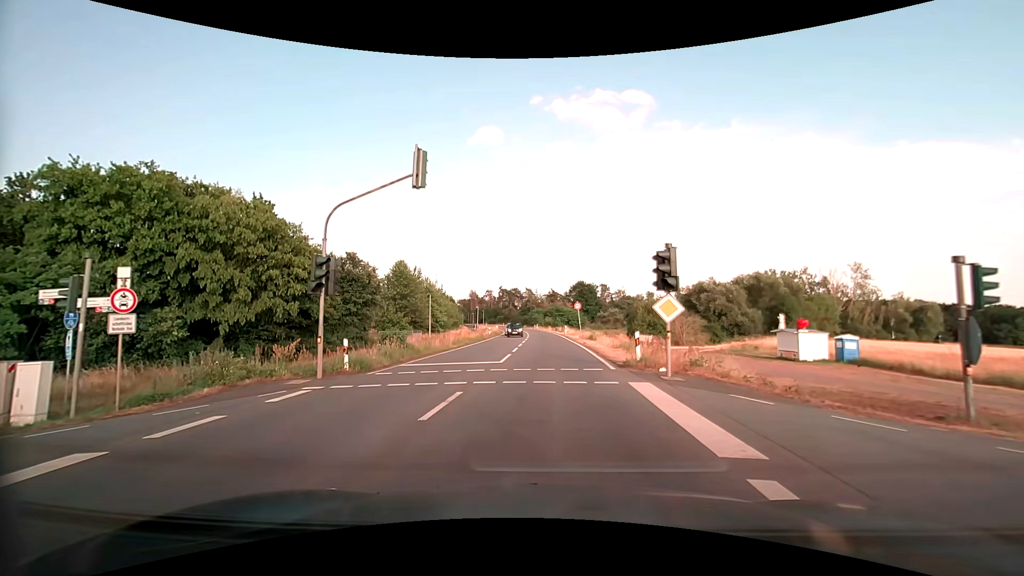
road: primary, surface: asphalt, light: Day
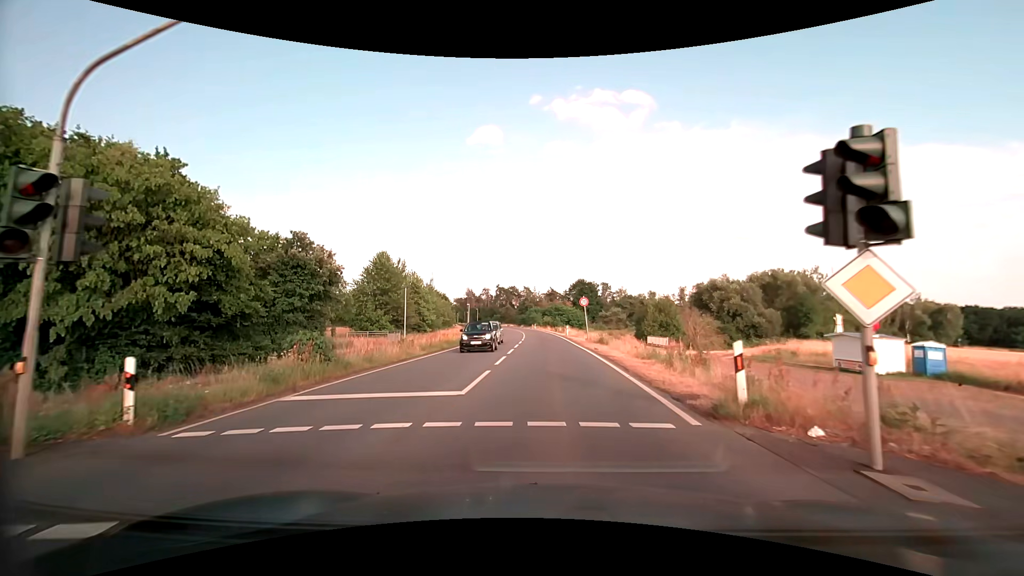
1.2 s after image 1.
(0.0, +8.6) m; 0°
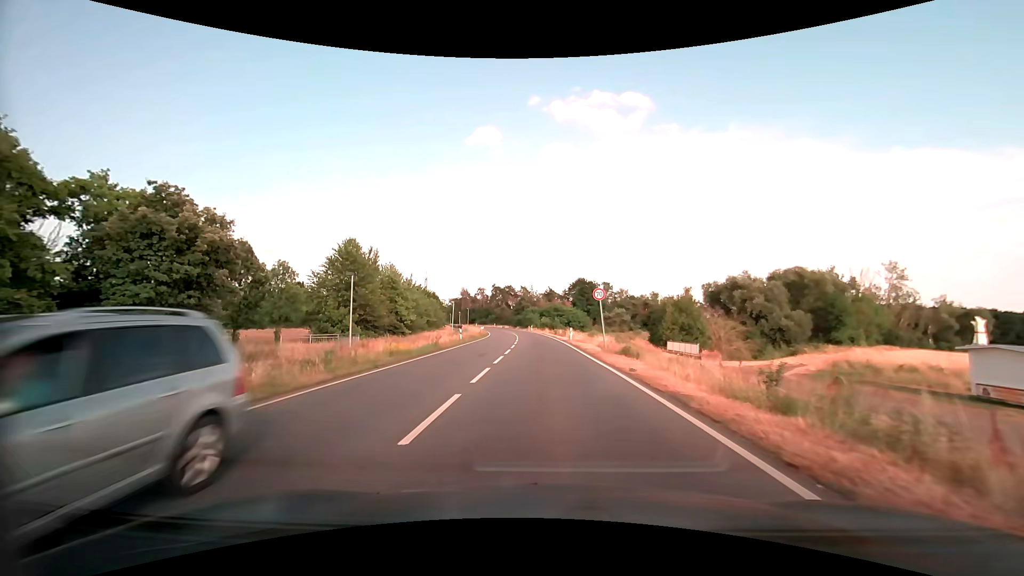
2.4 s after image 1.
(+0.1, +11.3) m; 0°
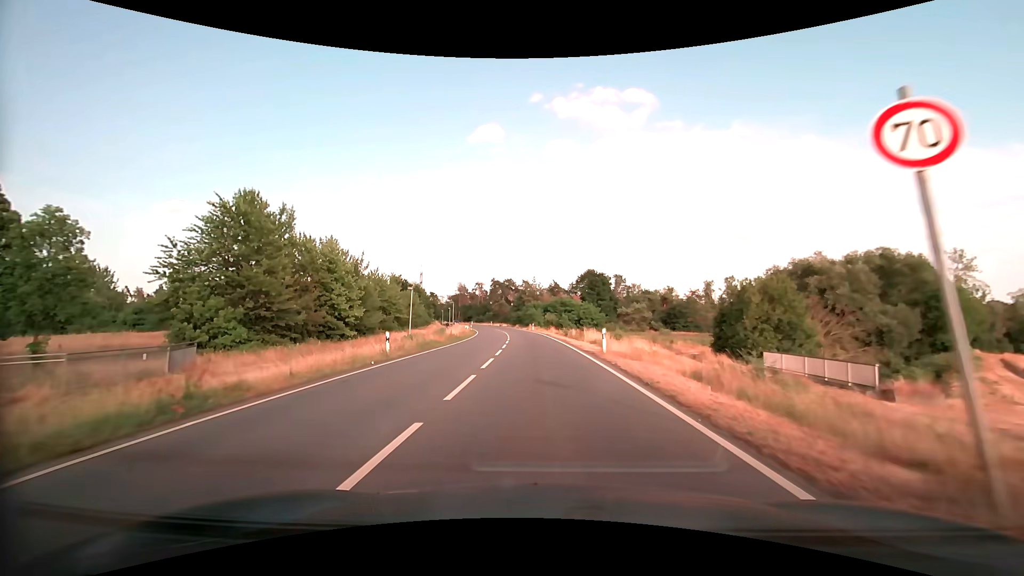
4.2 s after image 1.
(-0.1, +21.6) m; 0°
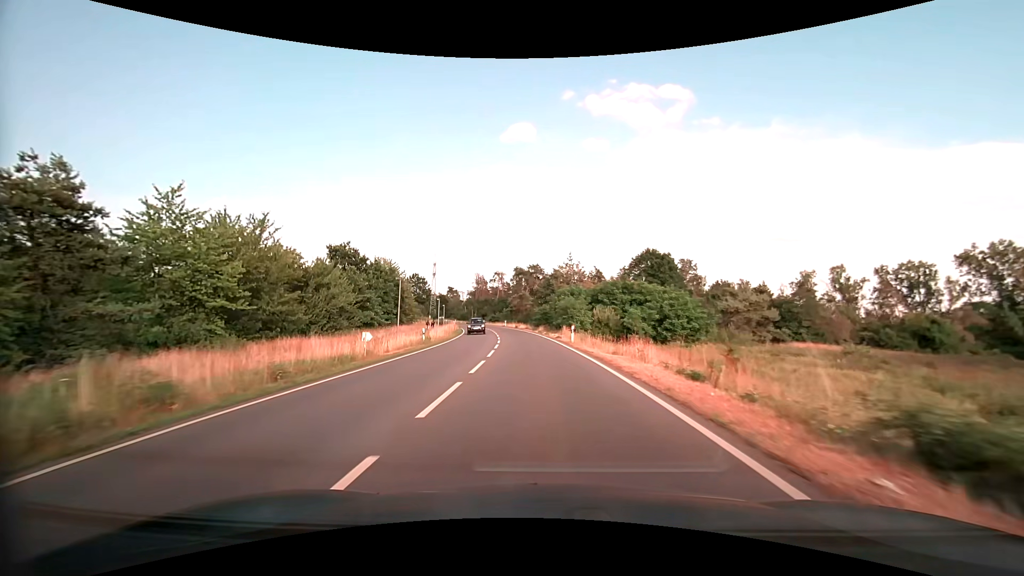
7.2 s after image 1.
(-1.3, +44.6) m; -4°
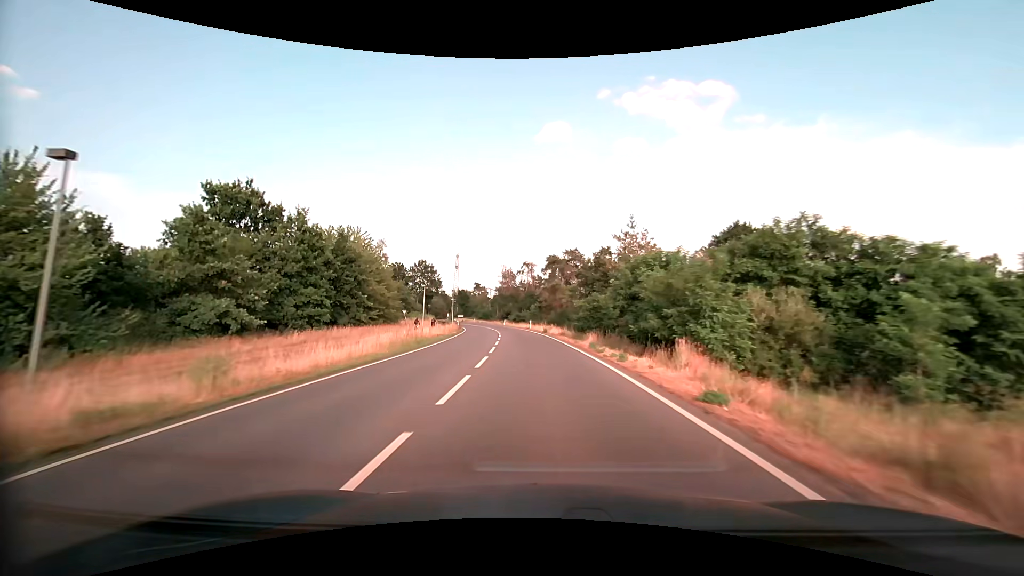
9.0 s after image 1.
(-1.0, +29.6) m; -4°
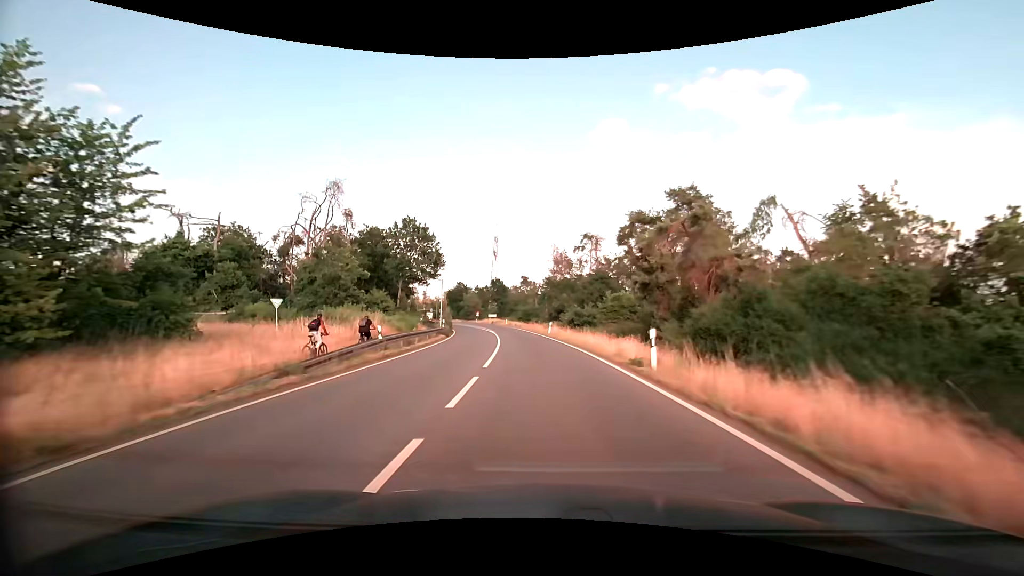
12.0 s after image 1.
(-2.7, +48.8) m; -6°
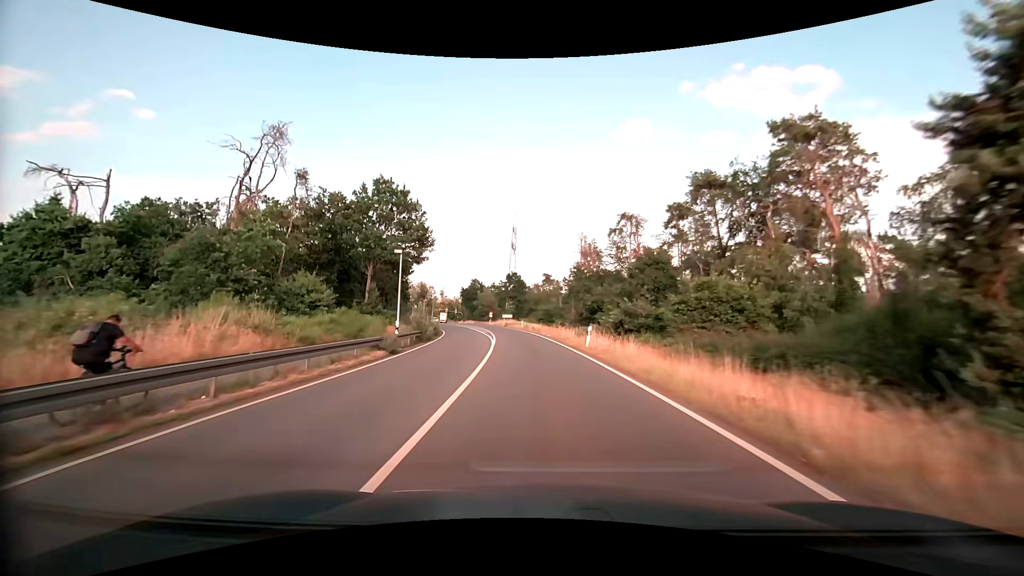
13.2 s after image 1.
(-0.4, +18.9) m; -3°
(0, +10) (-1, +20) (-1, +30) (-2, +40) (-3, +50) (-5, +60) (-7, +70) (-9, +79) (-11, +89) (-13, +99) m
